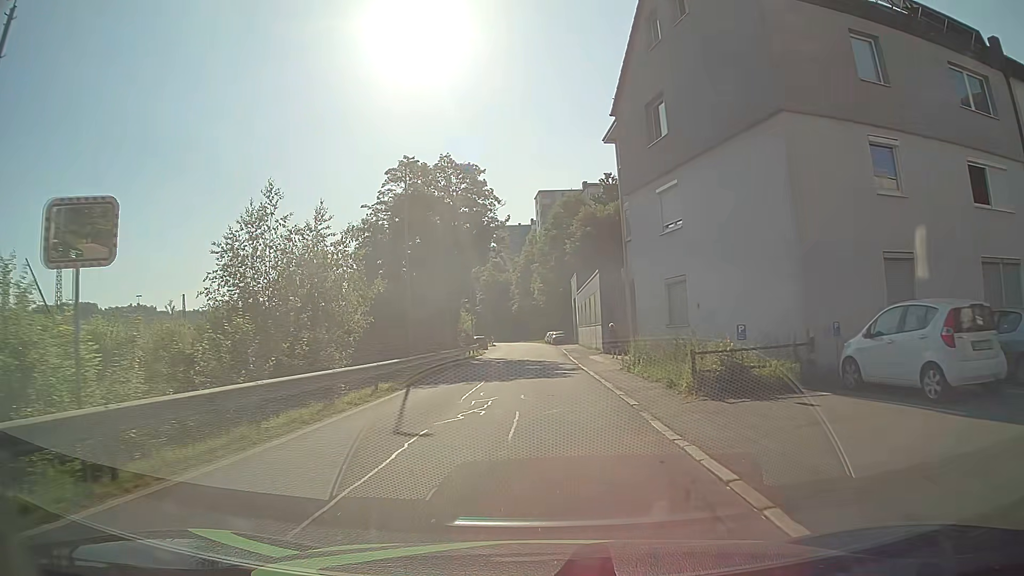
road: residential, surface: asphalt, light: Day
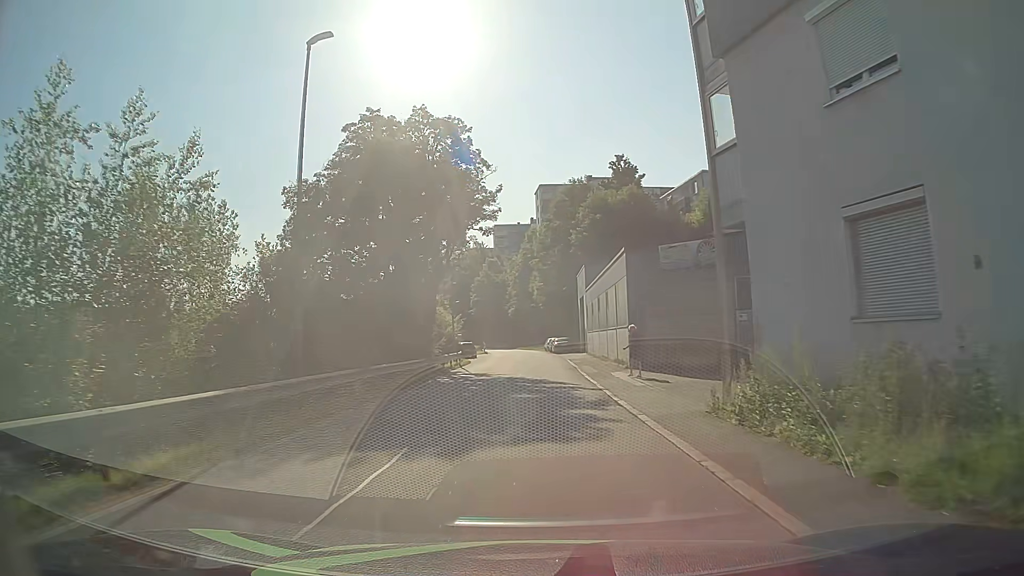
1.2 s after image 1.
(0.0, +12.3) m; 0°
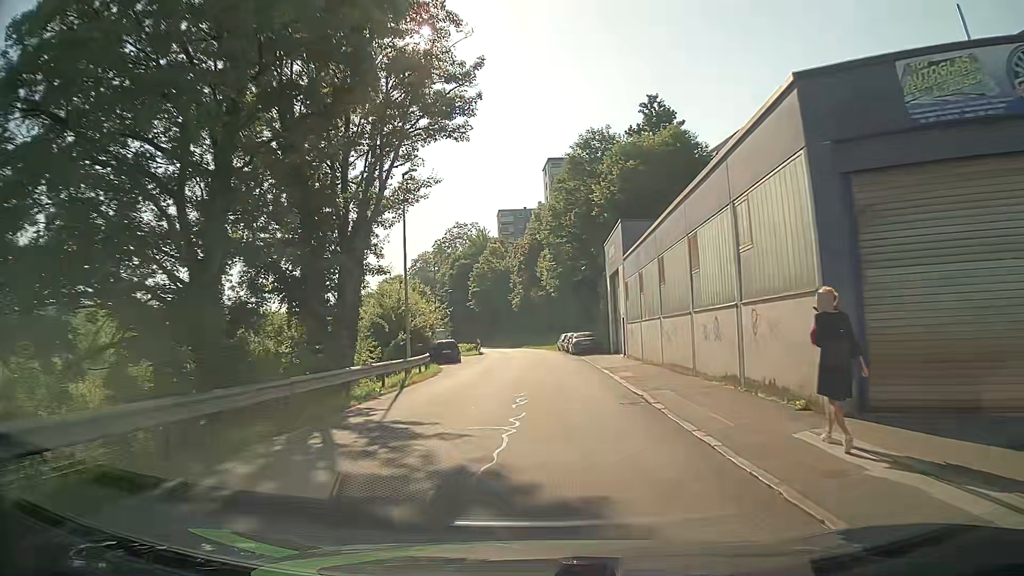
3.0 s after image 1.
(-0.3, +18.7) m; -1°
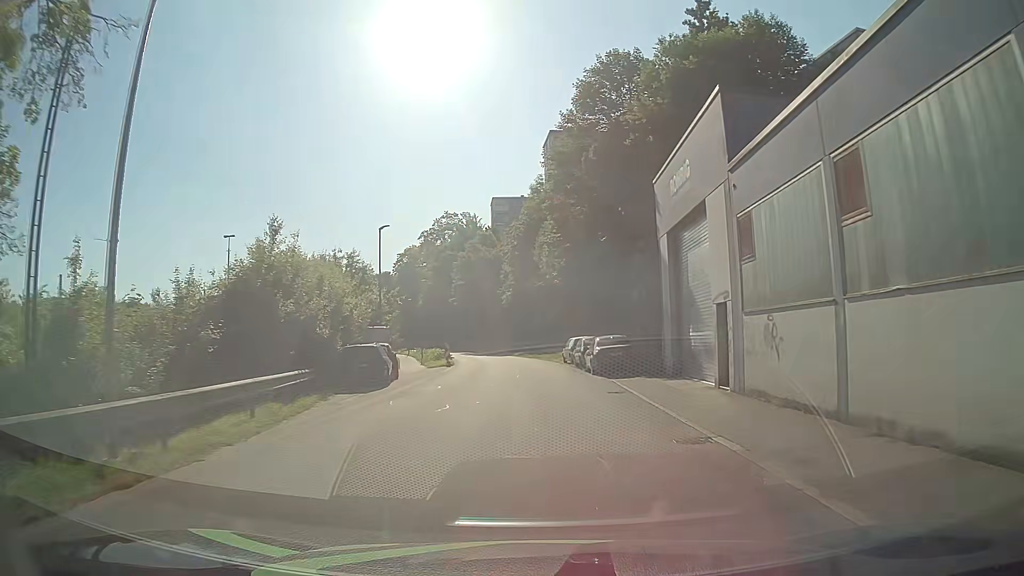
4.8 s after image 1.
(+0.1, +19.5) m; 0°
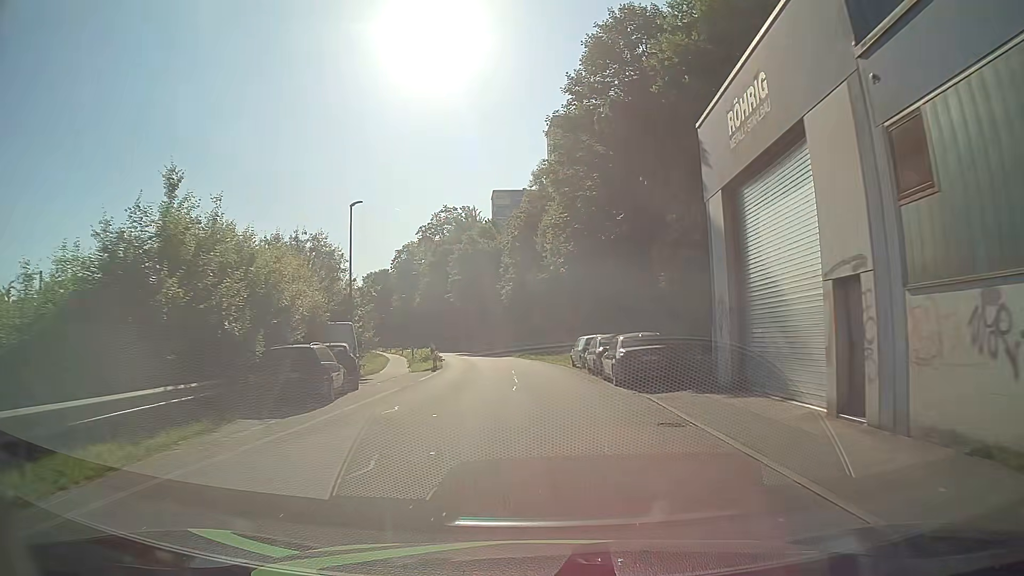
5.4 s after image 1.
(0.0, +6.7) m; 0°
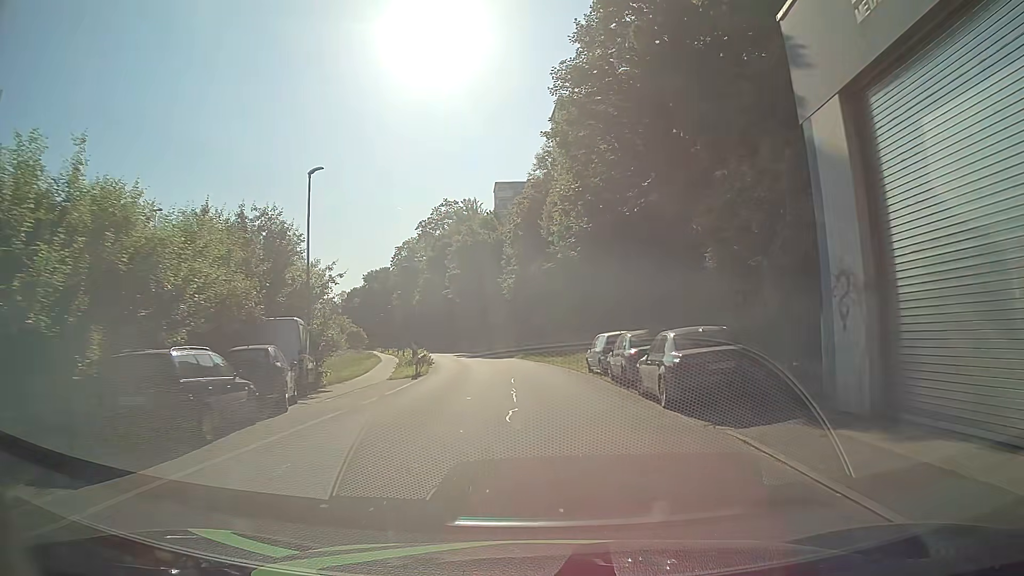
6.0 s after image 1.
(-0.1, +6.8) m; 0°
